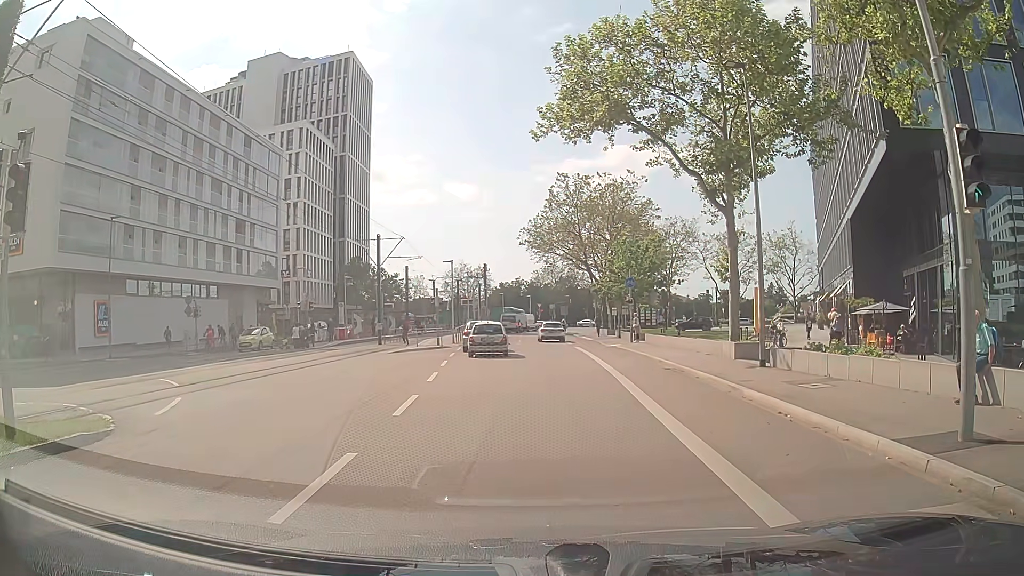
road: secondary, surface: asphalt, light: Day
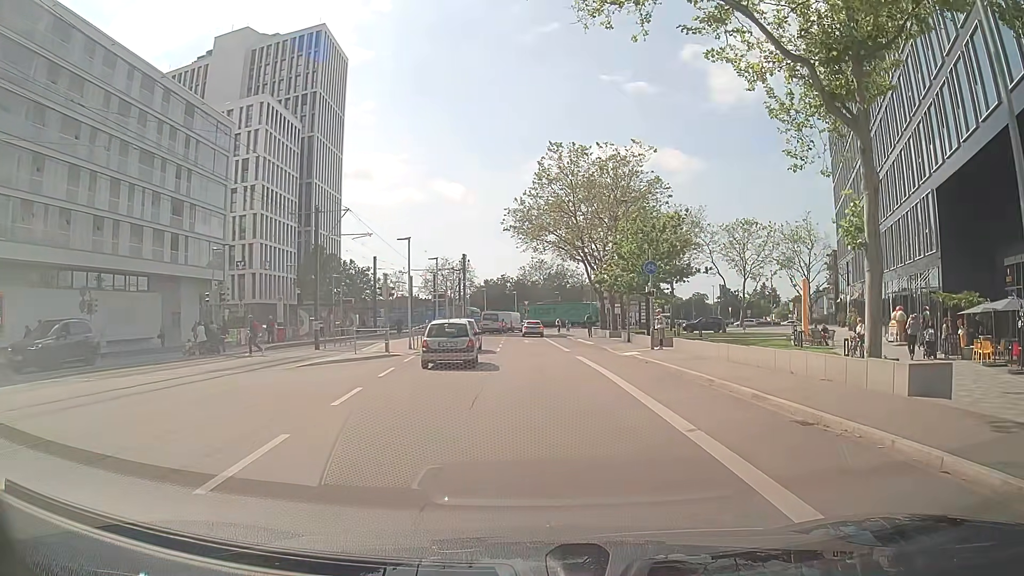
(-0.2, +11.3) m; 0°
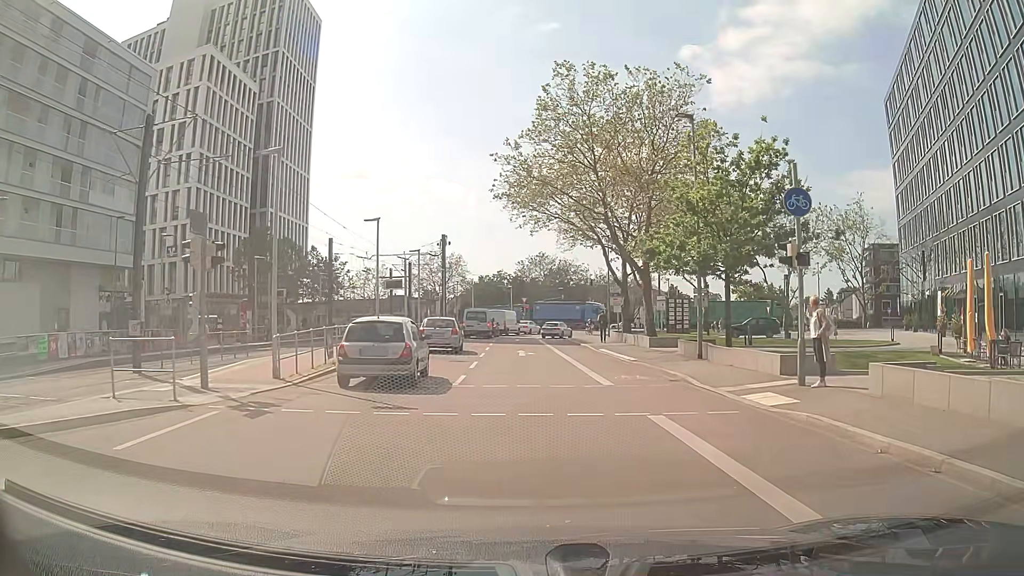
(0.0, +16.9) m; -1°
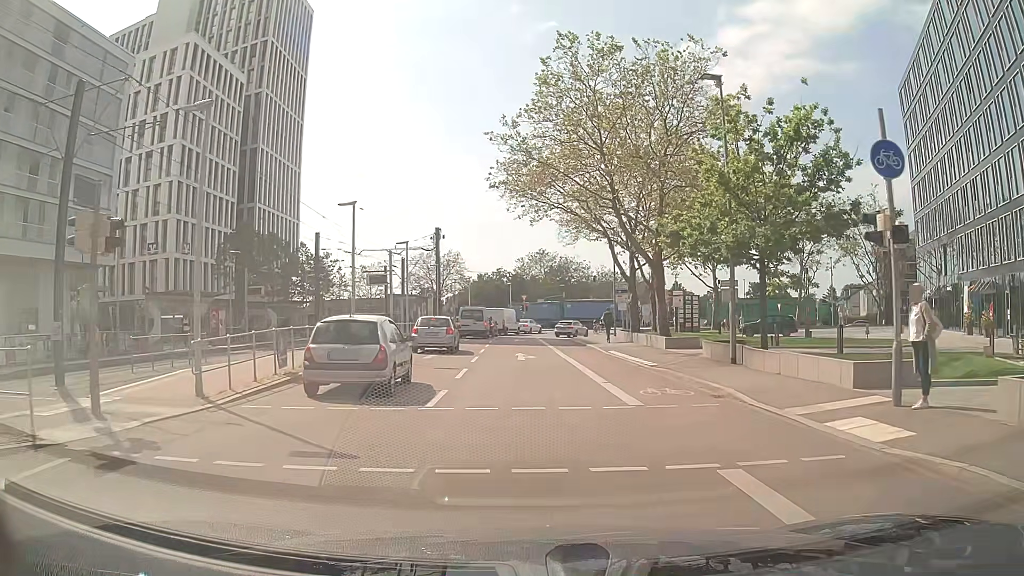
(+0.1, +3.7) m; +1°
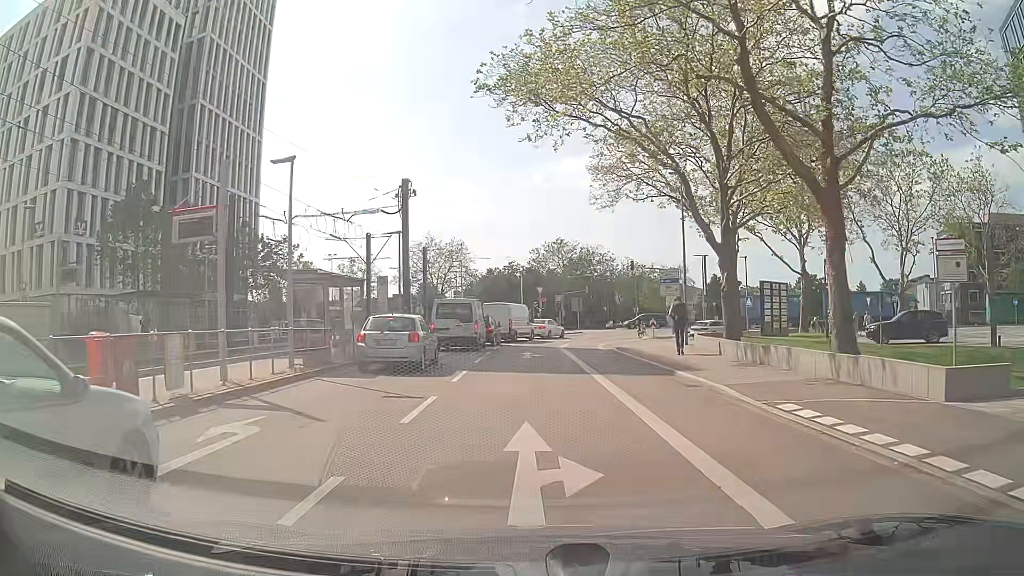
(-0.1, +19.1) m; -1°
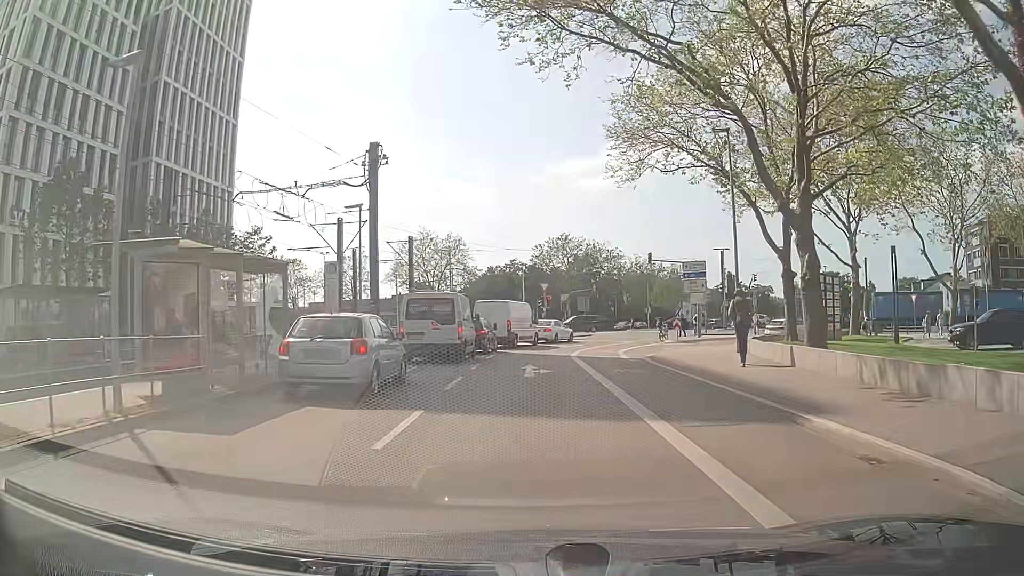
(-0.1, +7.7) m; 0°
(0, +10) (0, +20) (+2, +30) (+7, +39) (+14, +46) (+23, +50) (+33, +51) (+43, +49) (+52, +45) (+61, +42) m
